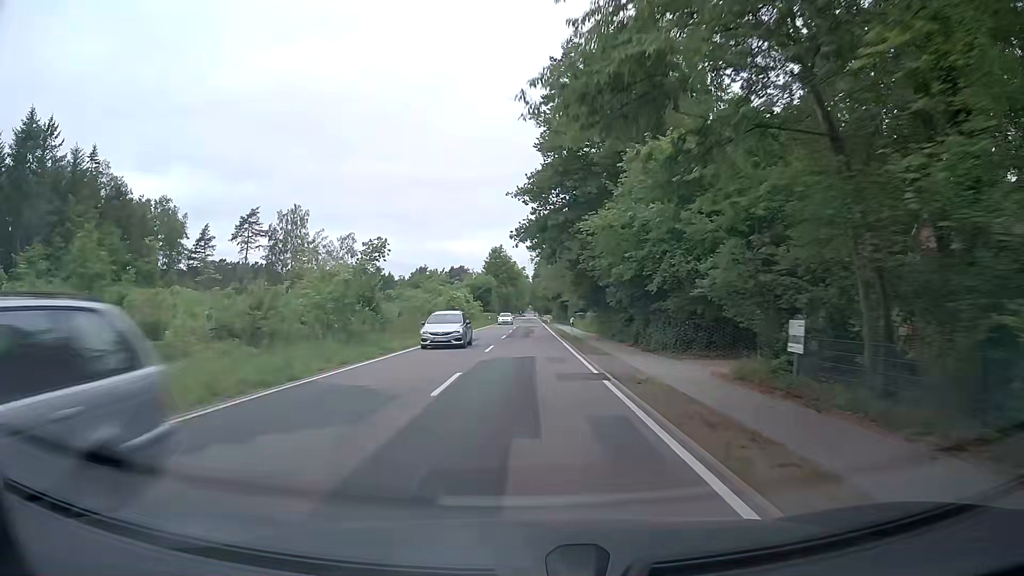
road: tertiary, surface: asphalt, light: Day
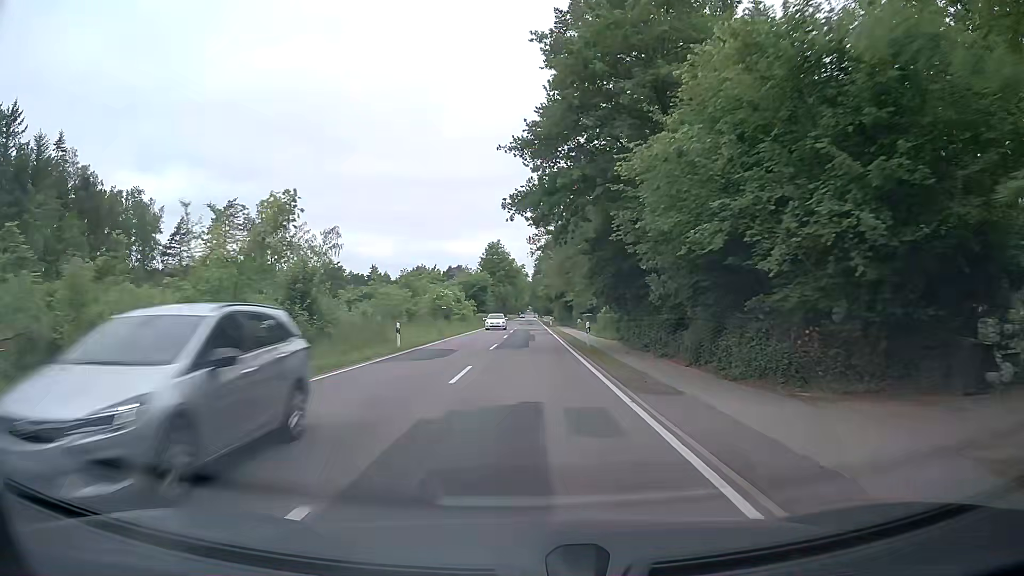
(0.0, +10.7) m; 0°
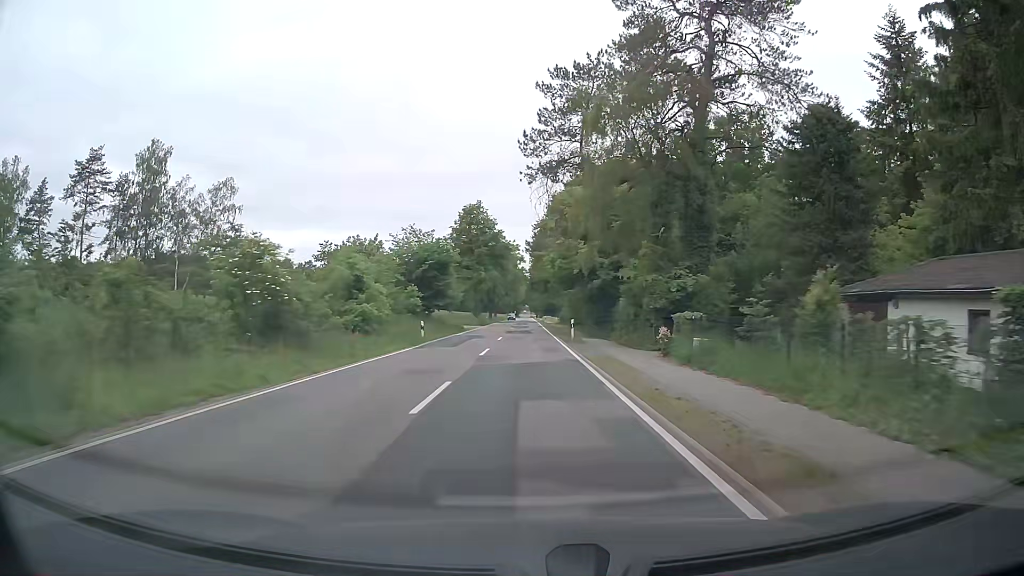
(+0.2, +42.9) m; +1°
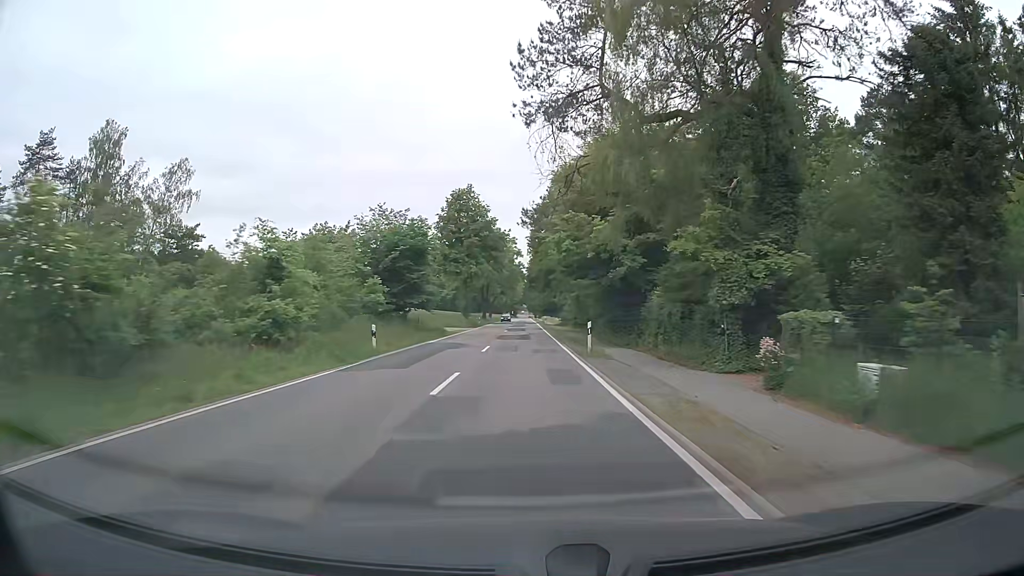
(0.0, +10.7) m; 0°
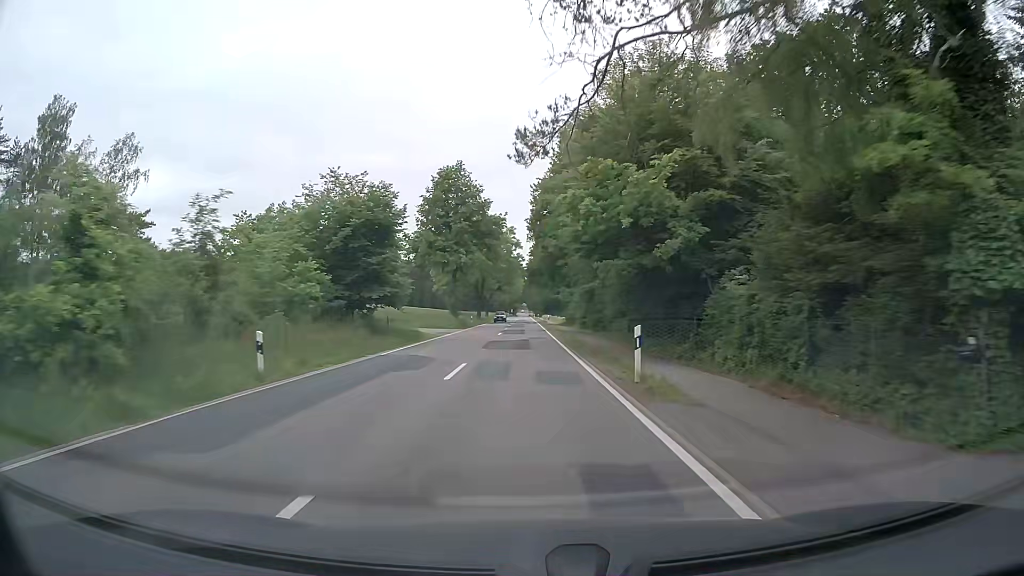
(0.0, +10.7) m; 0°
